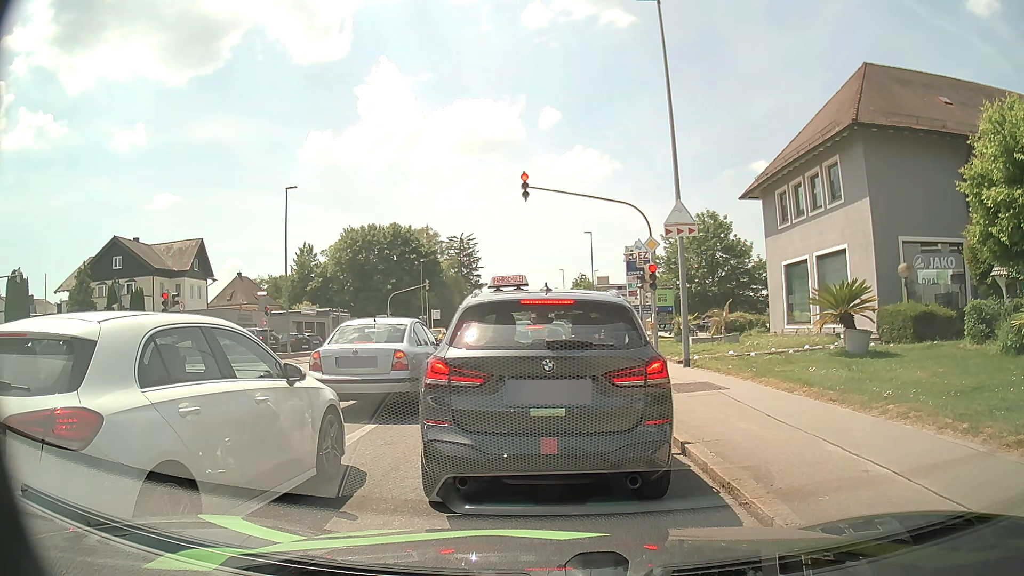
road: tertiary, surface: asphalt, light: Day
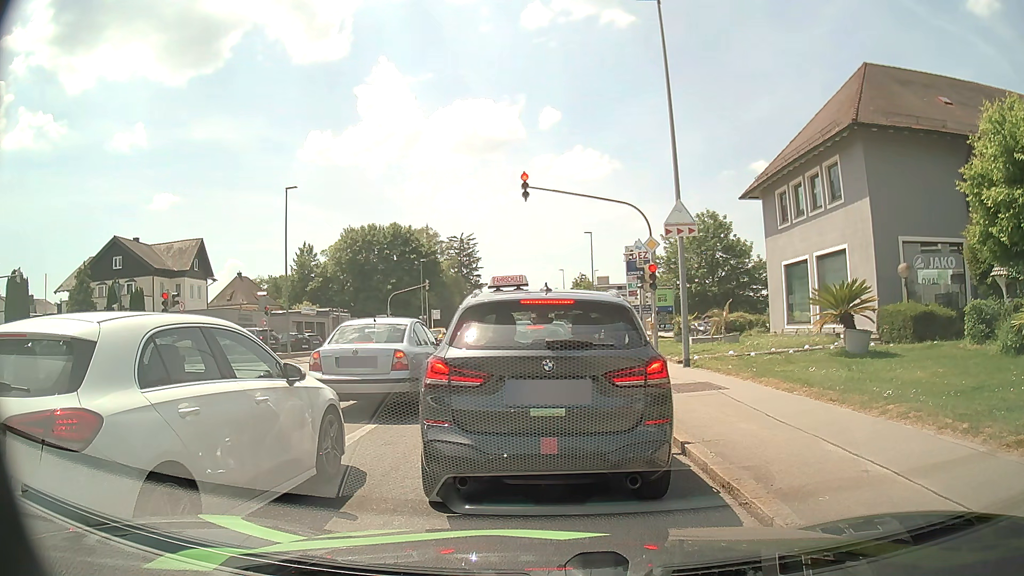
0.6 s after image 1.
(0.0, 0.0) m; 0°
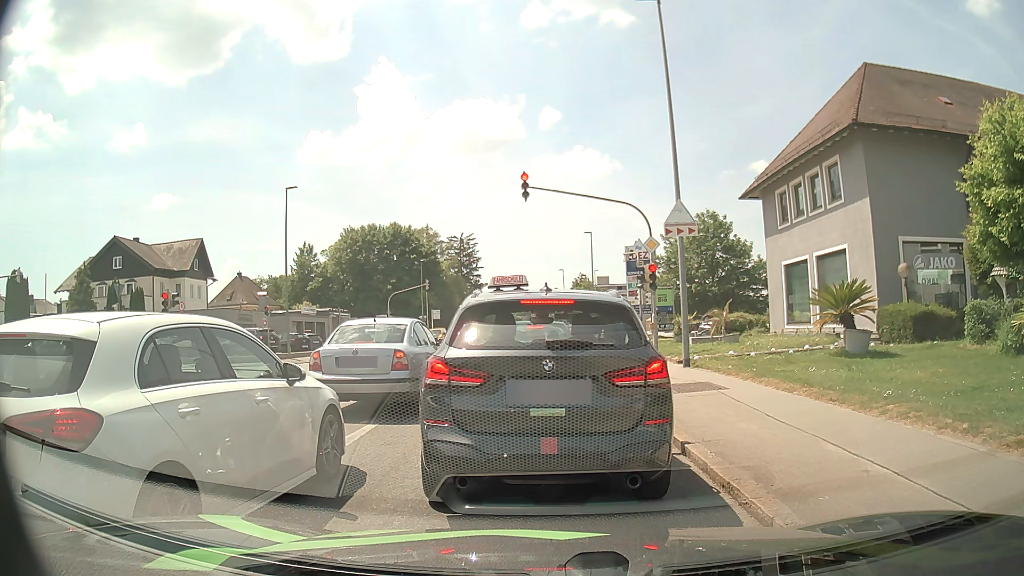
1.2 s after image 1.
(0.0, 0.0) m; 0°
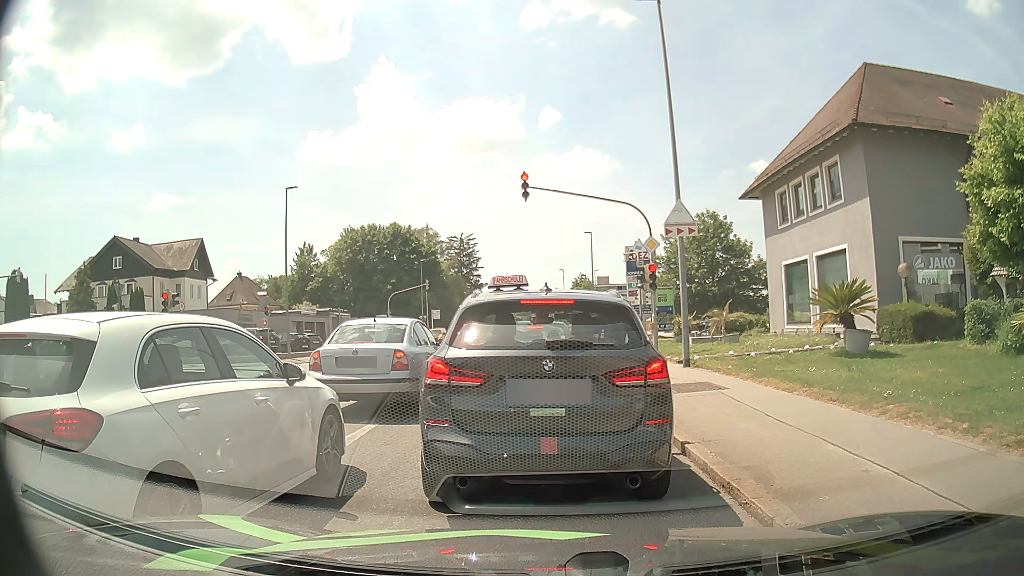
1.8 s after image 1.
(0.0, 0.0) m; 0°
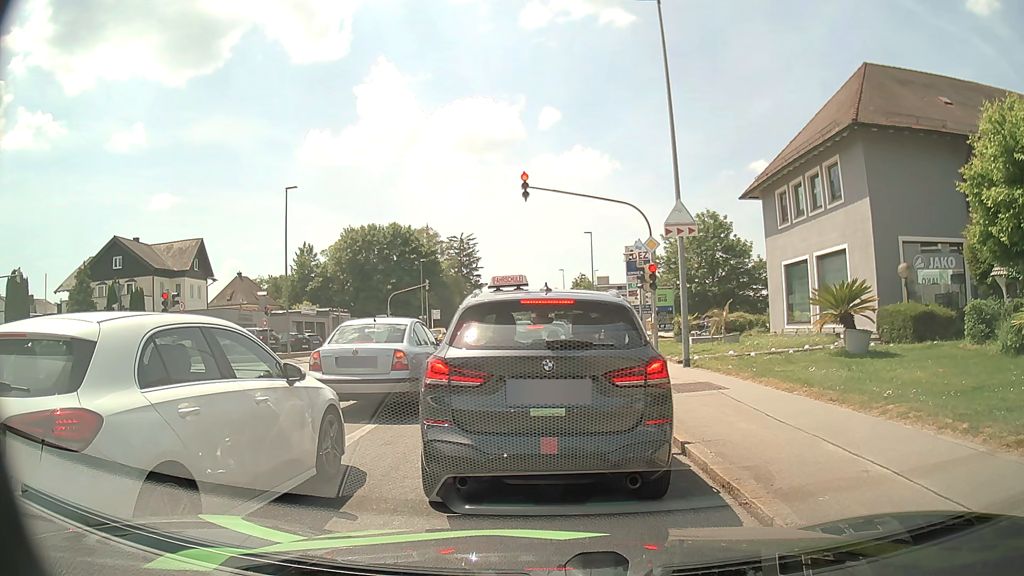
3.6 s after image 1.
(0.0, 0.0) m; 0°
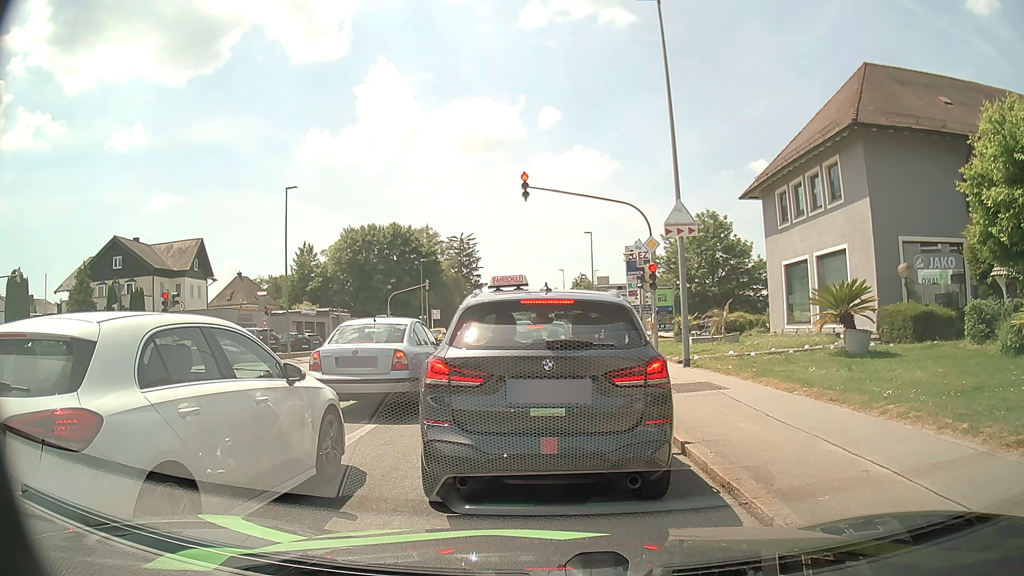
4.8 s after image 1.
(0.0, 0.0) m; 0°
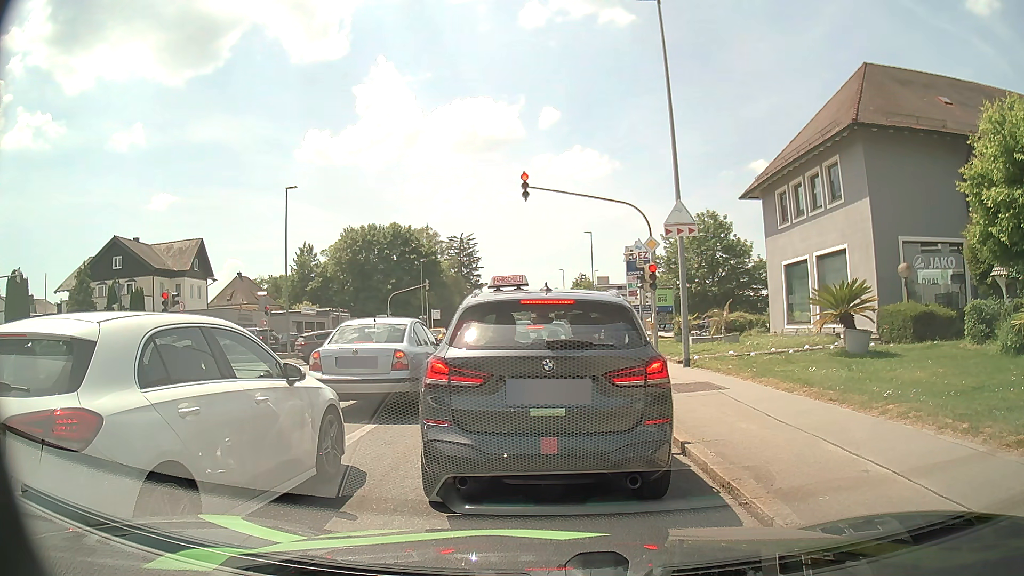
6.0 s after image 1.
(0.0, 0.0) m; 0°
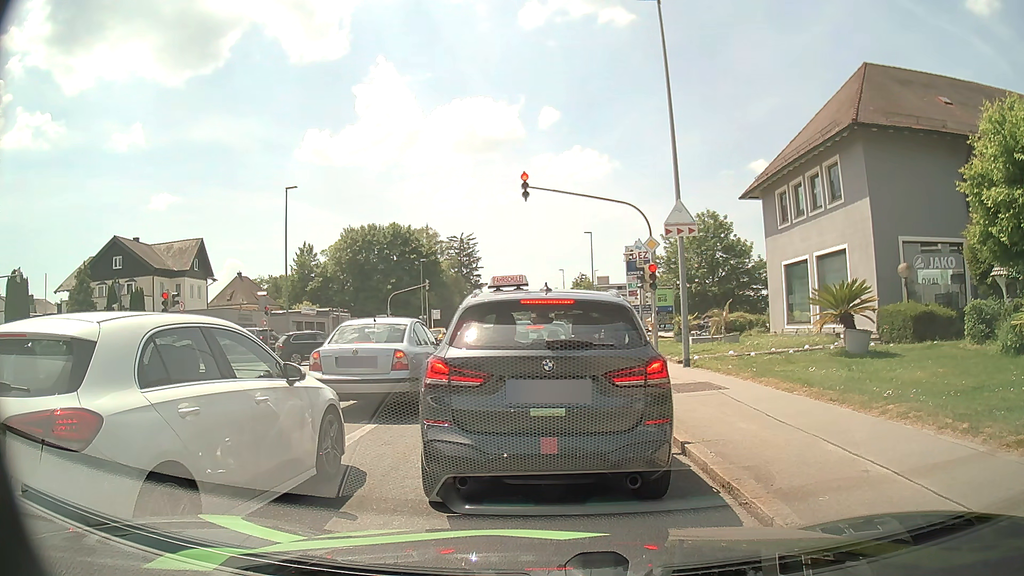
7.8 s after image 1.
(0.0, 0.0) m; 0°
(0, +10) (0, +20) (-1, +30) (-1, +40) (-1, +50) (-1, +60) (-2, +70) (-2, +80) (-2, +90) (-2, +100) m
